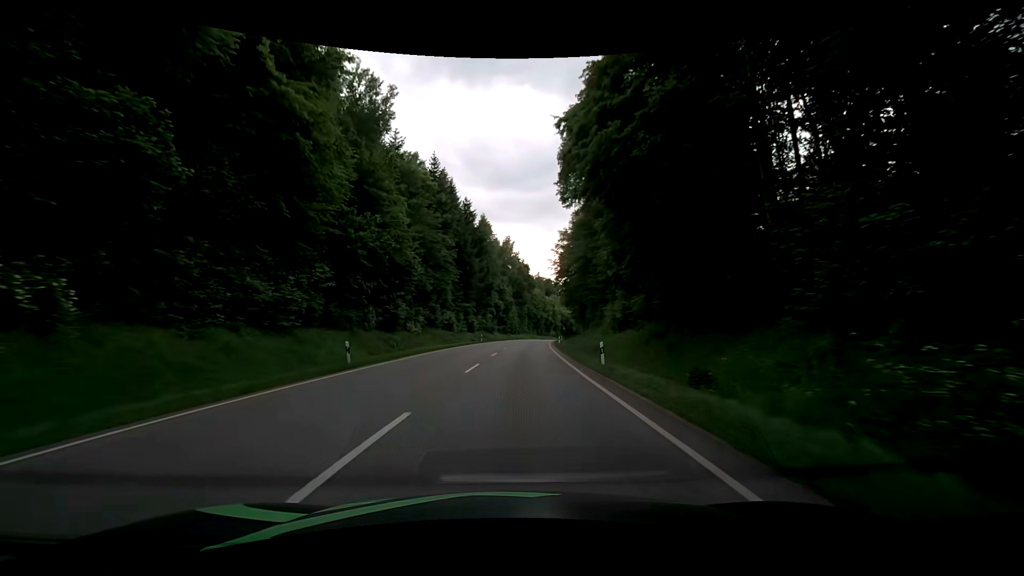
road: secondary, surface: asphalt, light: Day
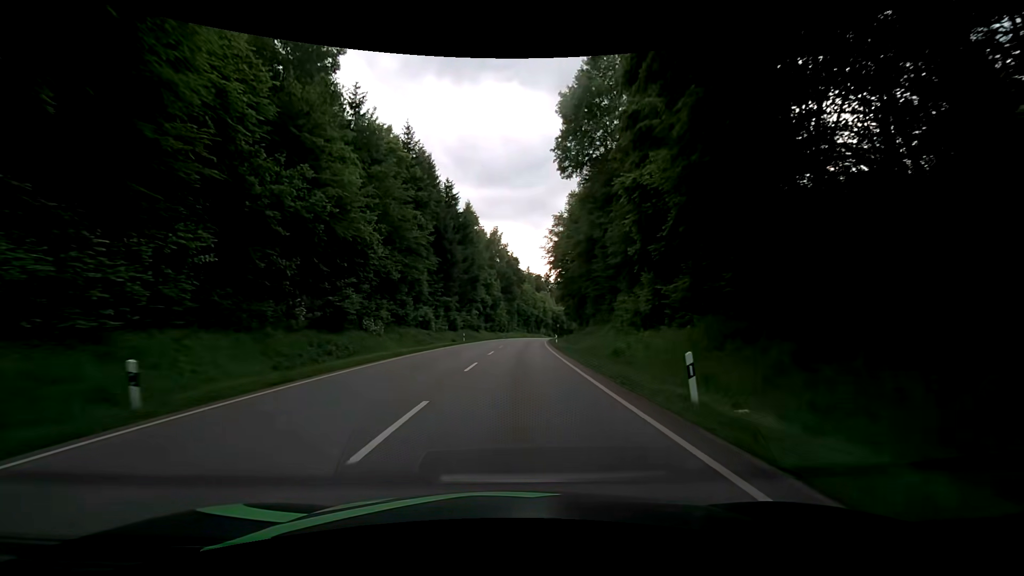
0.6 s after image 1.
(+0.2, +10.8) m; +2°
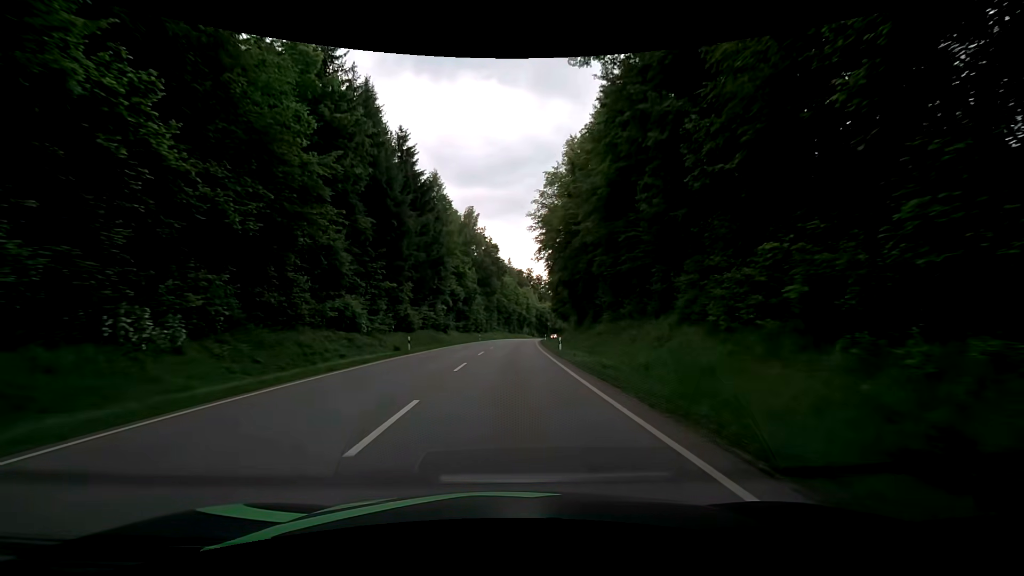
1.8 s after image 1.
(+0.5, +21.7) m; +2°
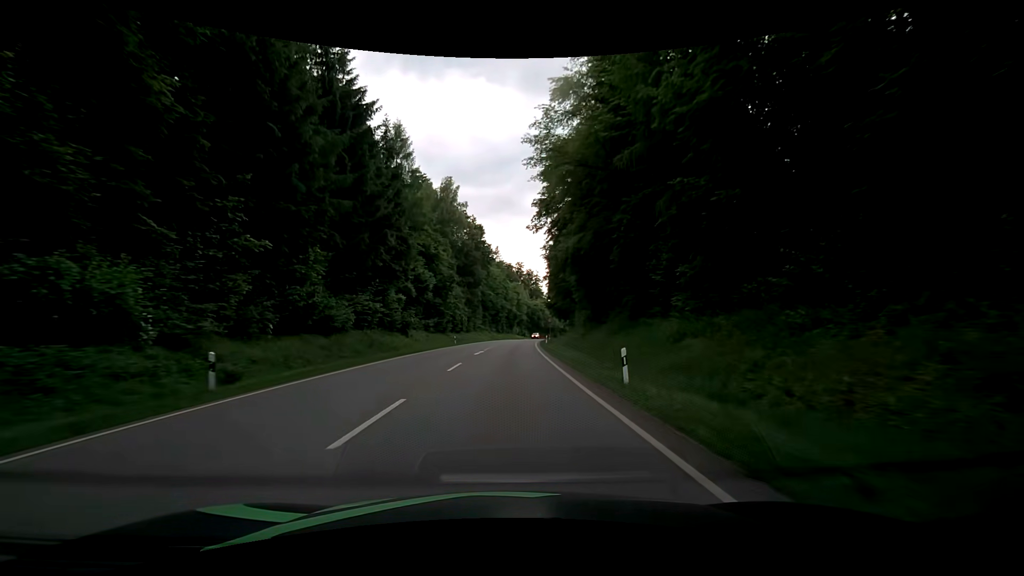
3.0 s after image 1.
(+0.4, +21.7) m; +2°
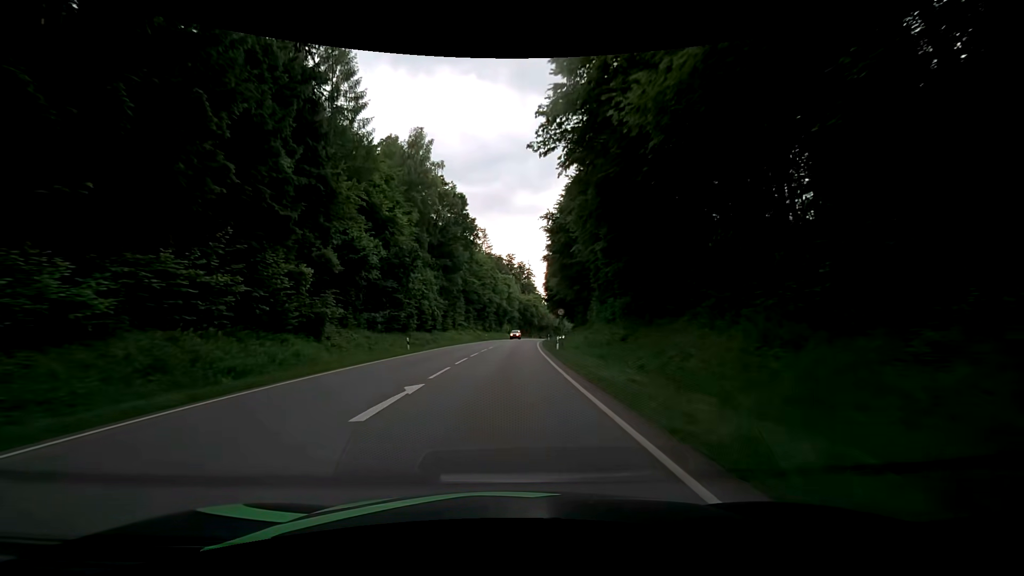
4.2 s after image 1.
(+0.2, +21.7) m; +2°
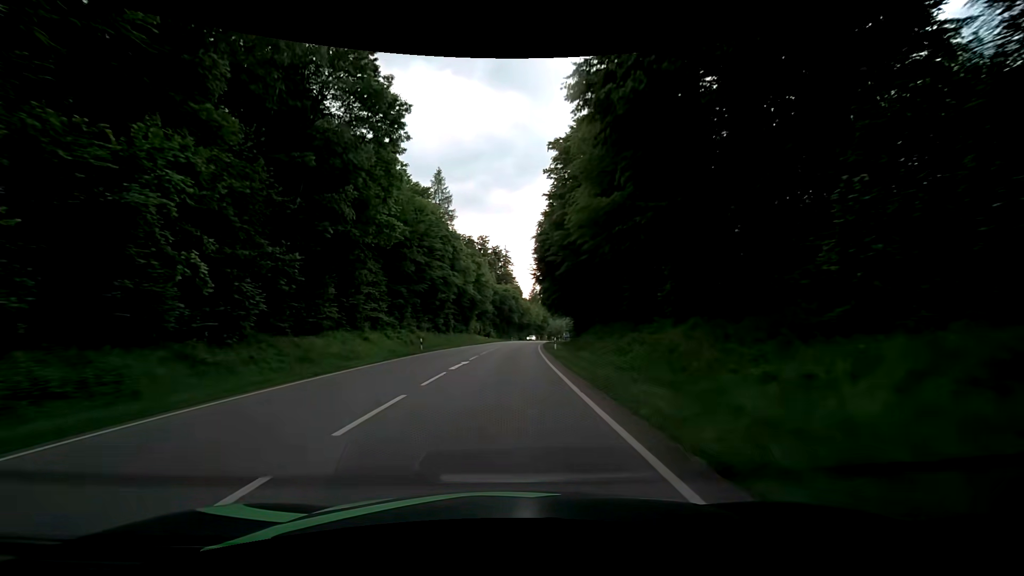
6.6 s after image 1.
(+0.6, +43.4) m; +2°
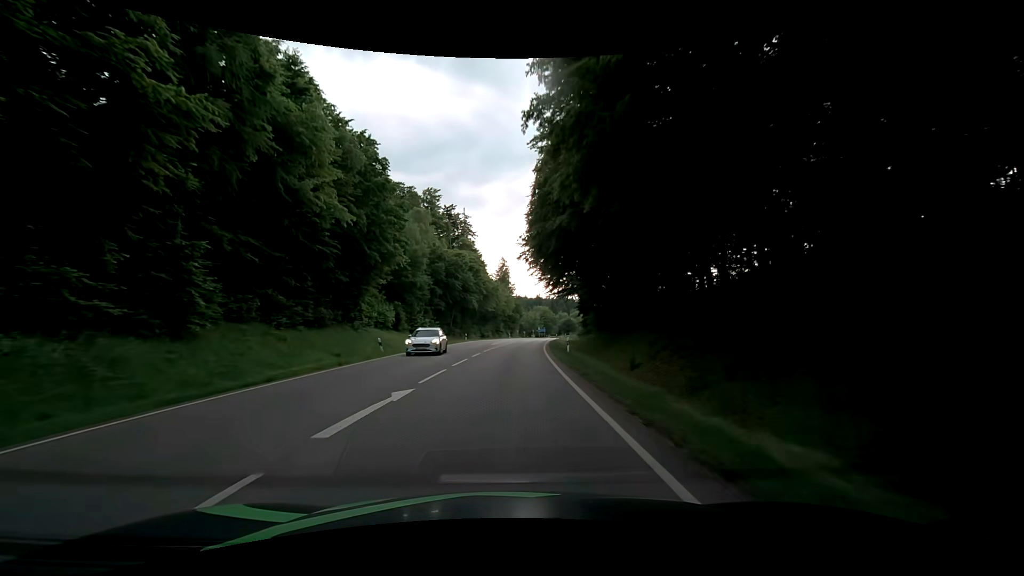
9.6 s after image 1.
(+2.3, +54.0) m; +5°
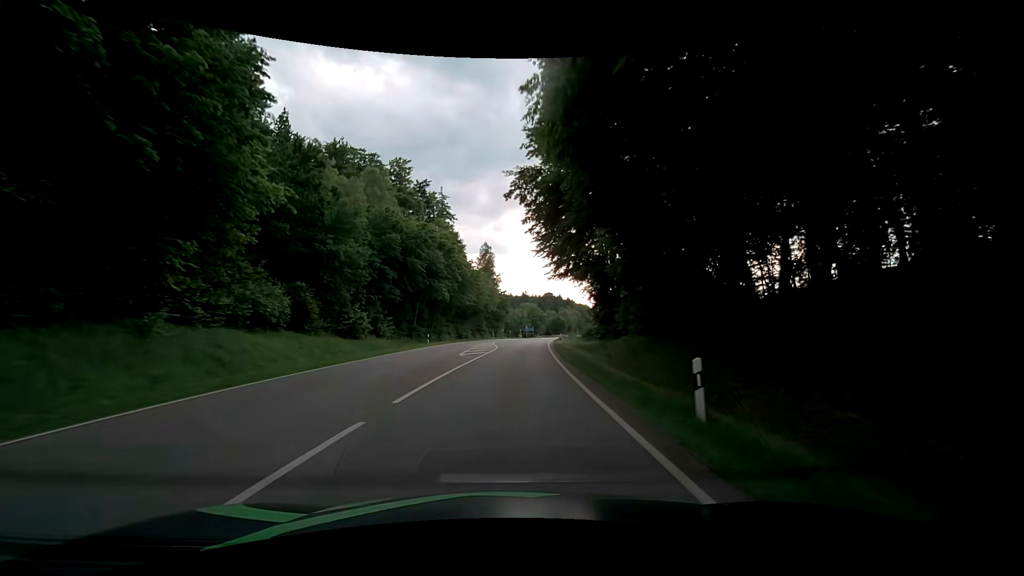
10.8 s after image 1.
(+0.2, +21.6) m; +1°
(0, +10) (0, +20) (+1, +30) (+1, +40) (+2, +50) (+3, +60) (+4, +70) (+5, +80) (+6, +90) (+8, +100) m
